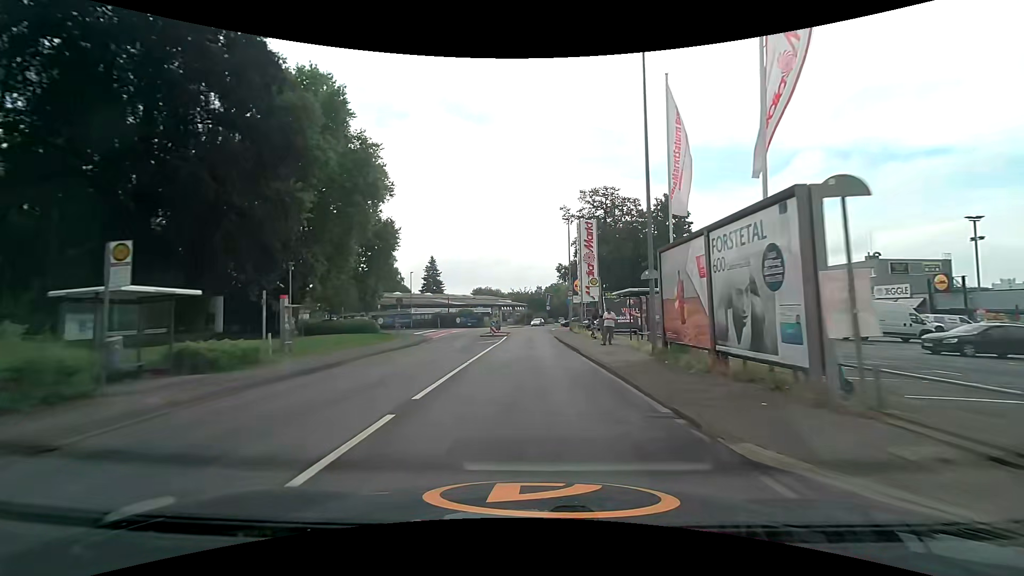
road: unclassified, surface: asphalt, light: Day
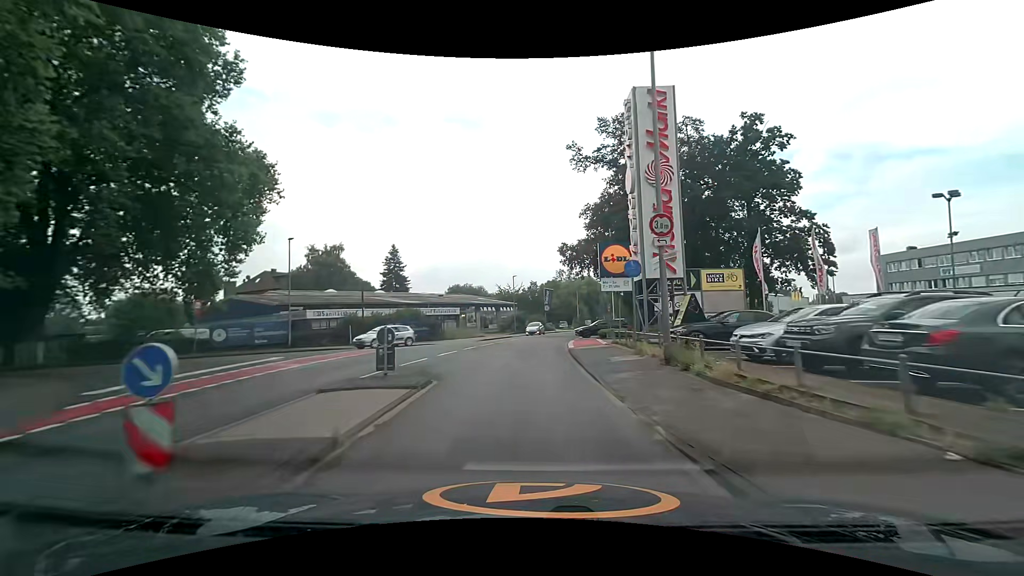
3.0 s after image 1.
(+0.1, +33.3) m; +1°
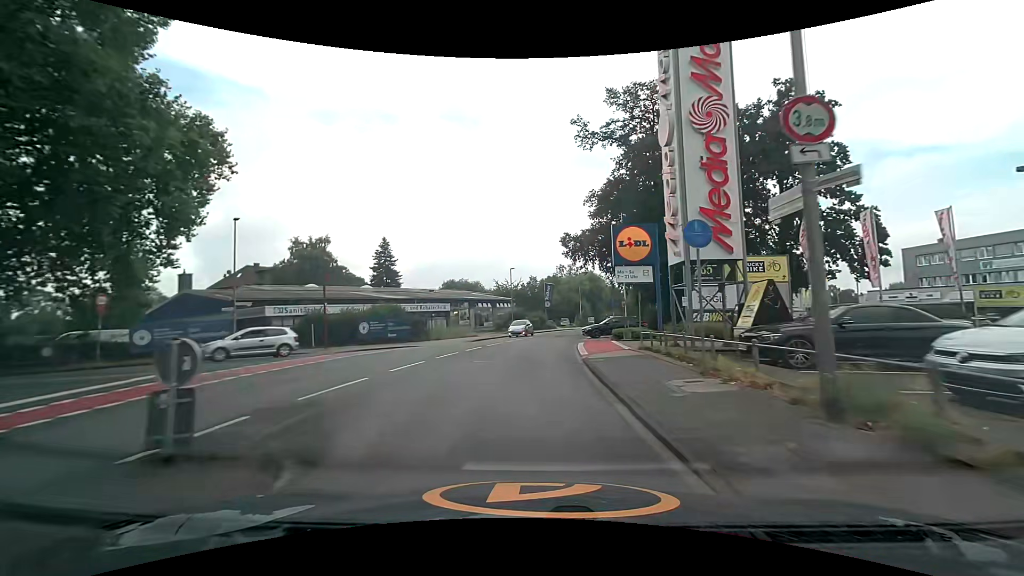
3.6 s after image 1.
(0.0, +6.6) m; 0°
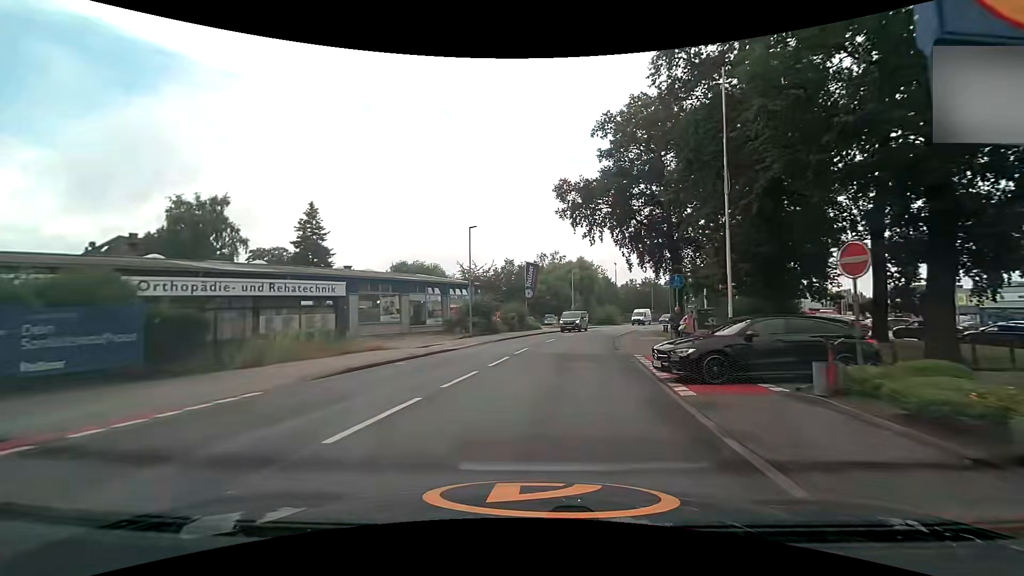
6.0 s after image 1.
(+0.2, +25.1) m; +2°
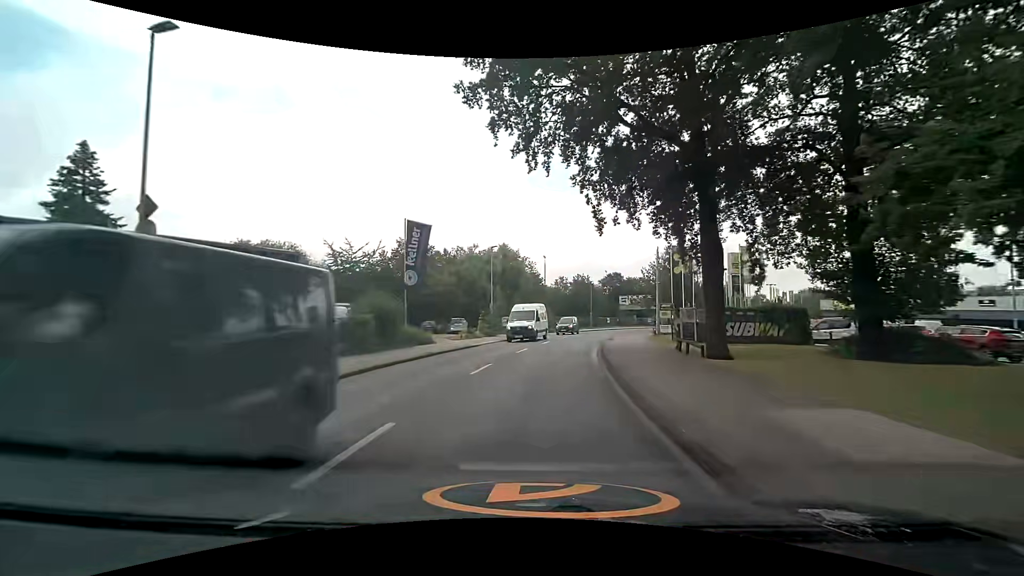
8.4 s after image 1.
(+2.0, +23.6) m; +10°
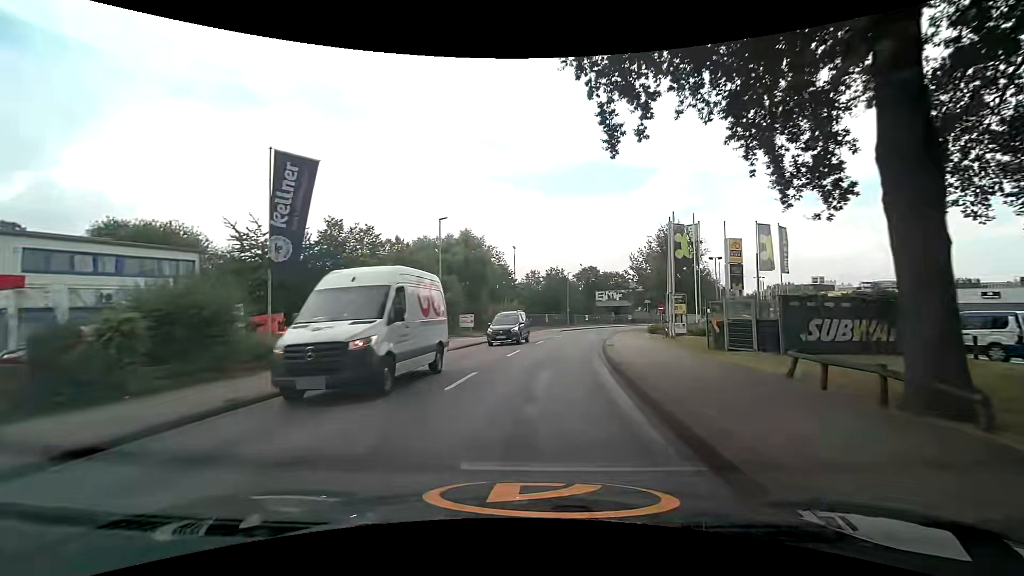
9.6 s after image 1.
(+0.3, +11.8) m; +3°
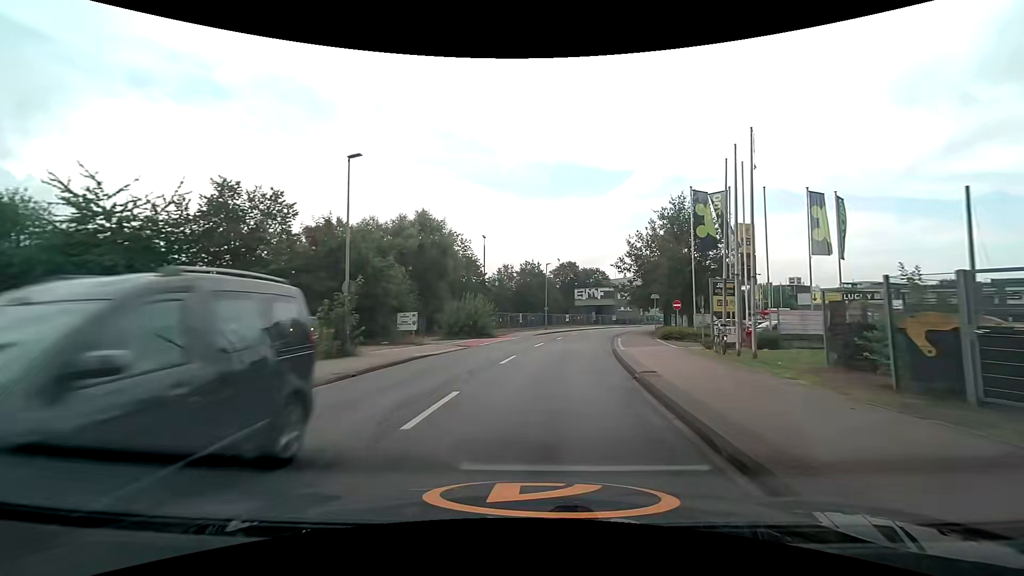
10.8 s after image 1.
(+0.3, +12.2) m; +3°
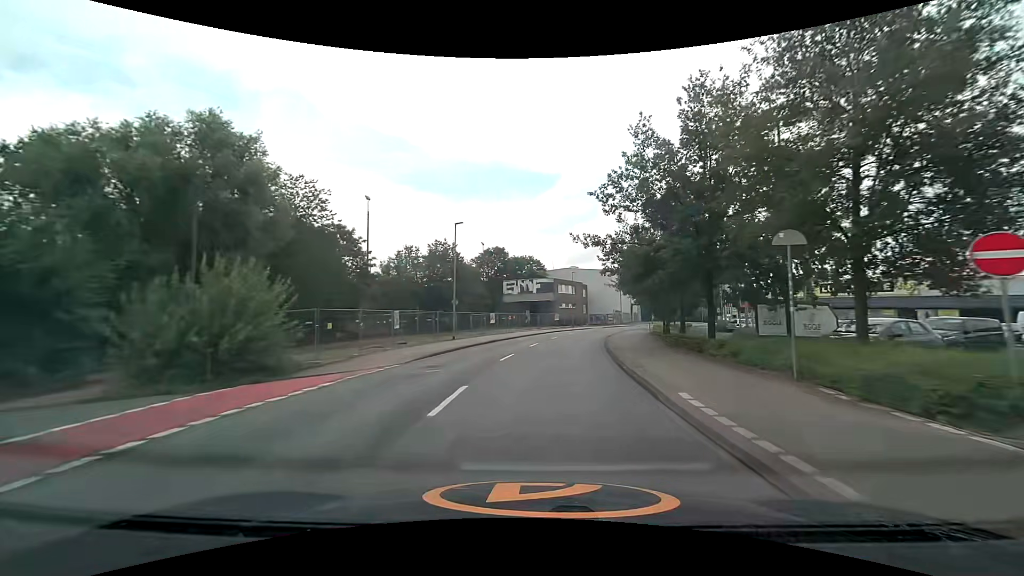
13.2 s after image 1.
(+2.0, +25.8) m; +8°
(0, +10) (+1, +20) (+2, +30) (+4, +40) (+6, +49) (+9, +59) (+13, +68) (+17, +77) (+22, +86) (+27, +95) m
